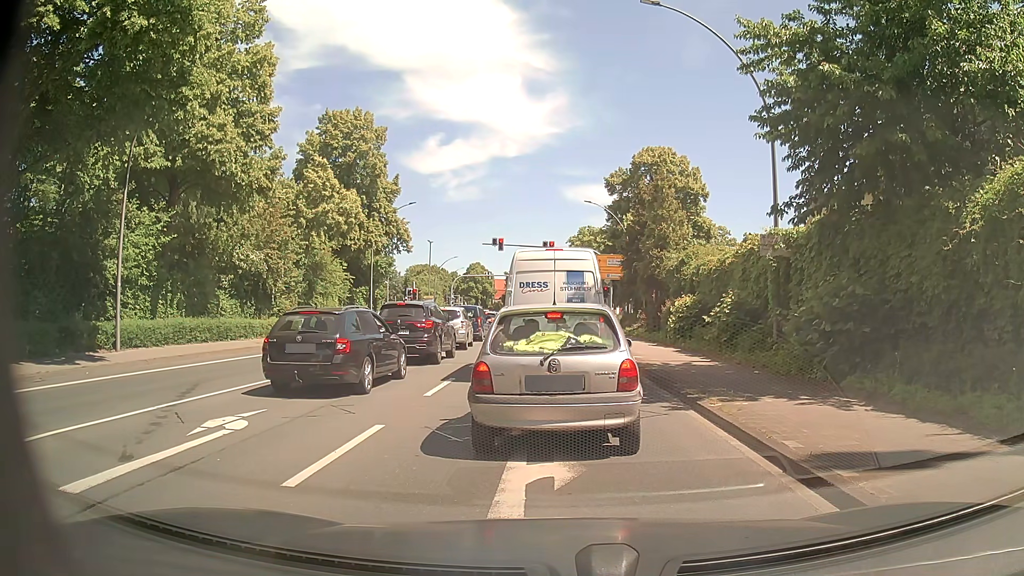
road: primary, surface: asphalt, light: Day
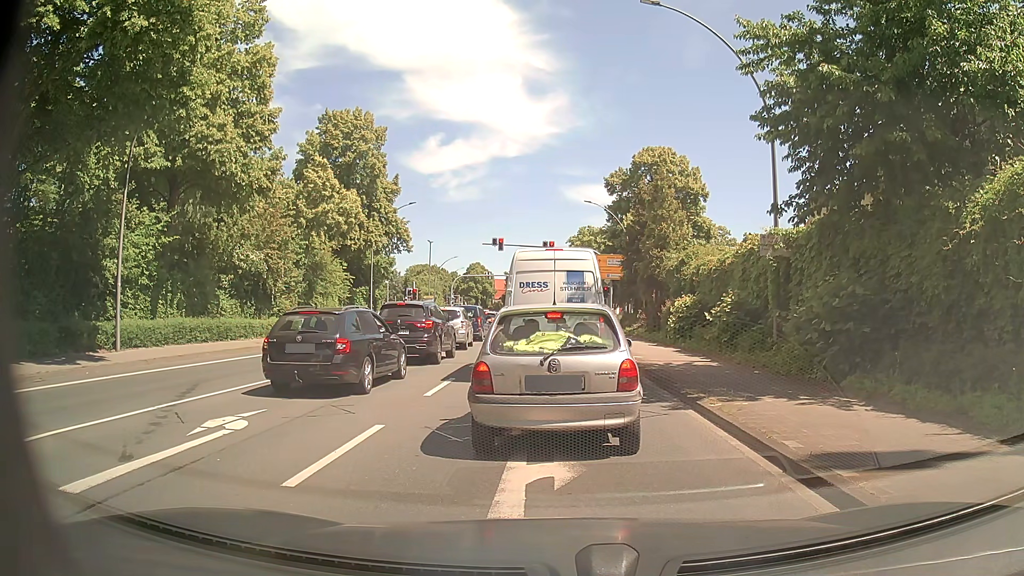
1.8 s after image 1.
(0.0, 0.0) m; 0°
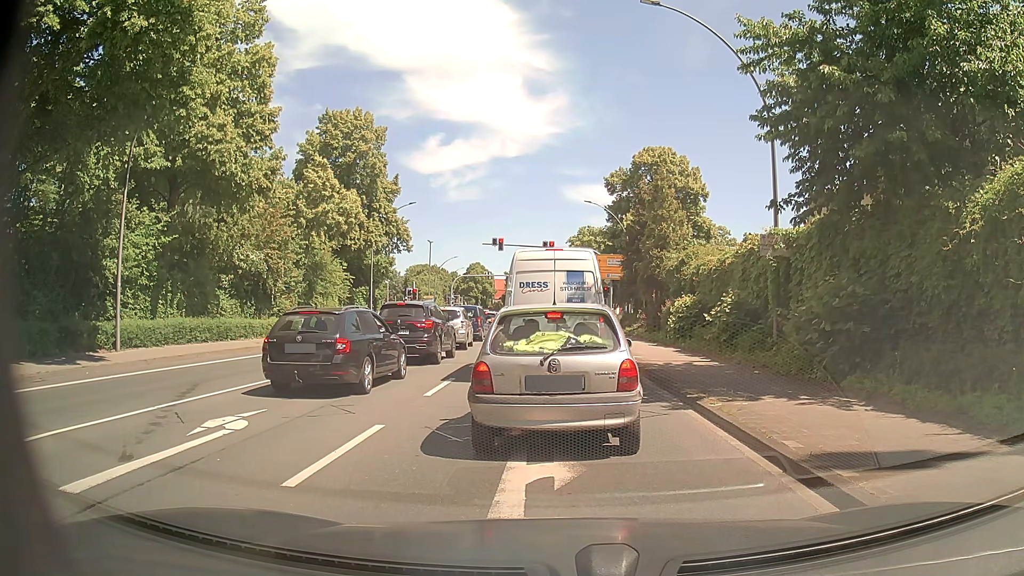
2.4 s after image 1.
(0.0, 0.0) m; 0°
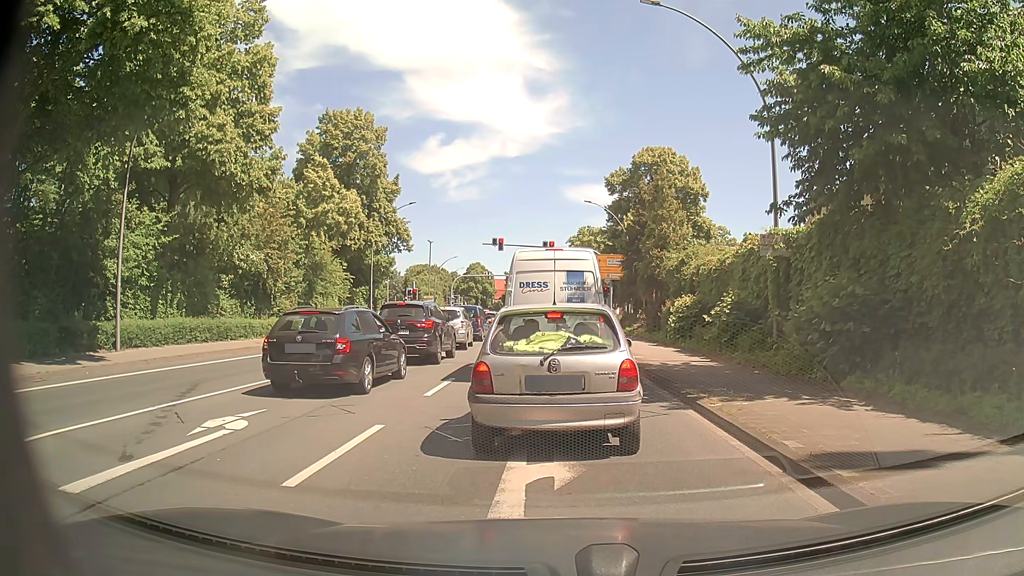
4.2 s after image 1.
(0.0, 0.0) m; 0°
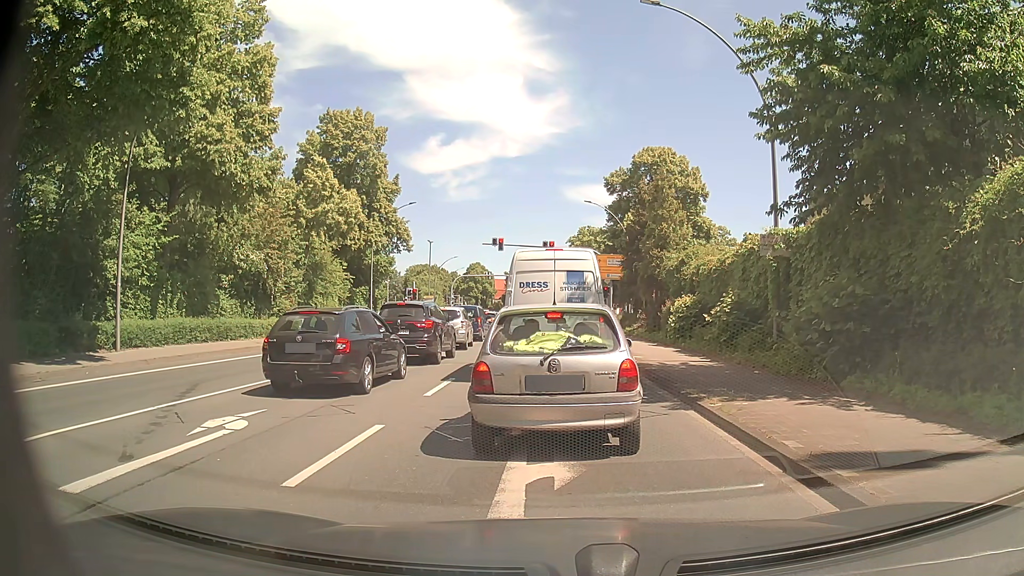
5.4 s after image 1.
(0.0, 0.0) m; 0°
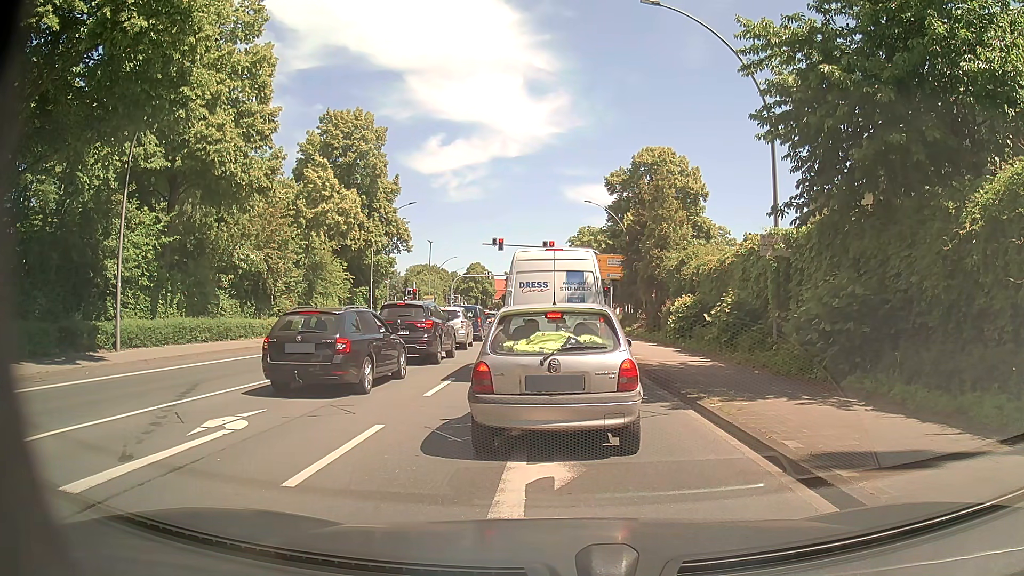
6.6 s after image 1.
(0.0, 0.0) m; 0°
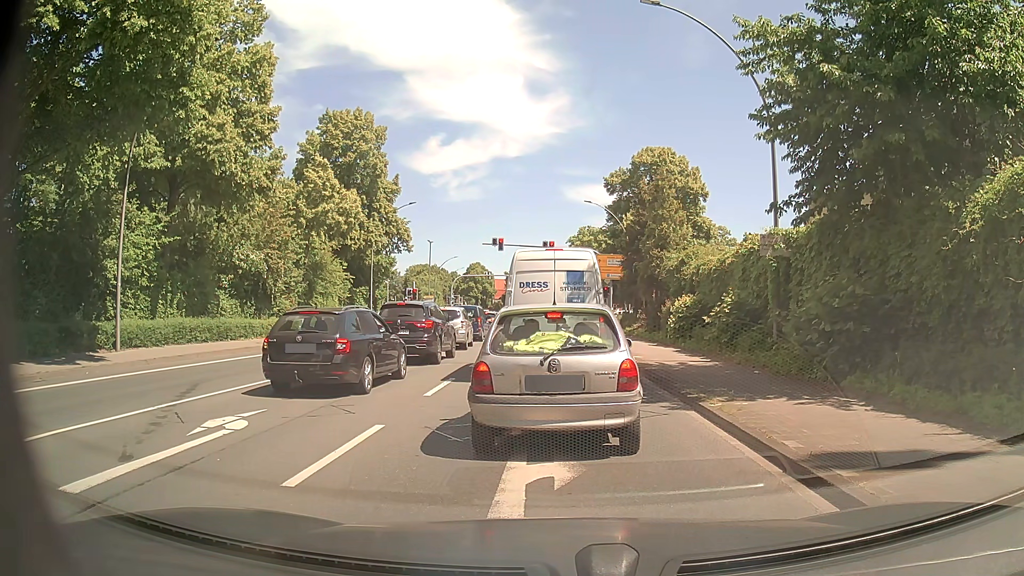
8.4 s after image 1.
(0.0, 0.0) m; 0°
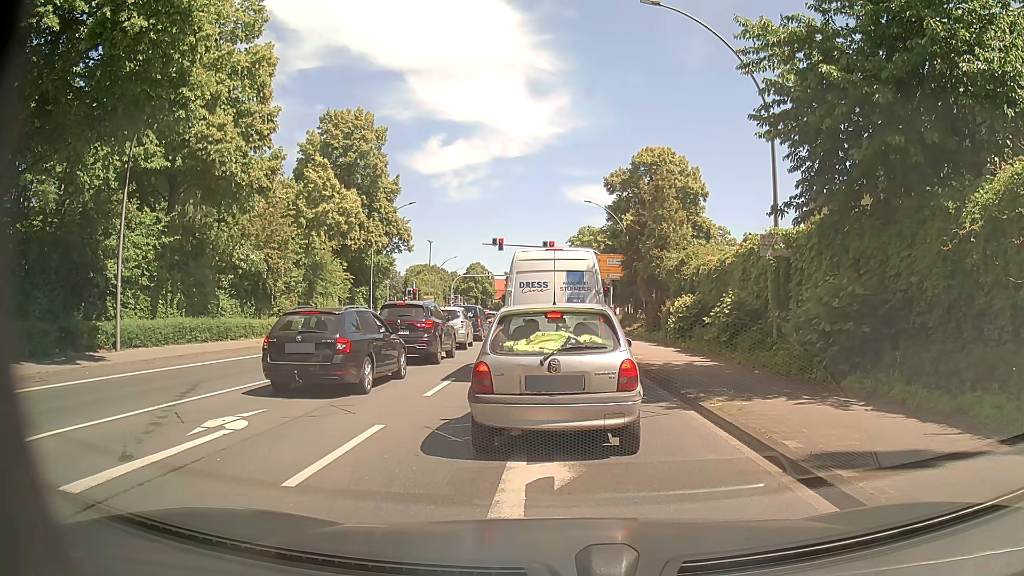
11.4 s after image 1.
(0.0, 0.0) m; 0°
(0, +10) (0, +20) (0, +30) (+1, +40) (+1, +50) (+1, +60) (+1, +70) (+1, +80) (+1, +90) (0, +100) m
